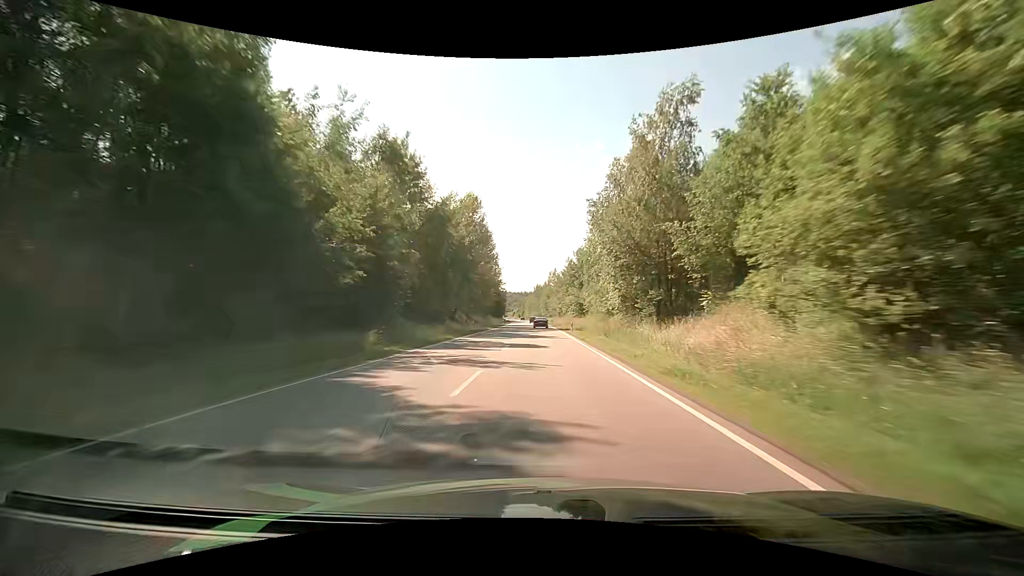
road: primary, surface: asphalt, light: Day
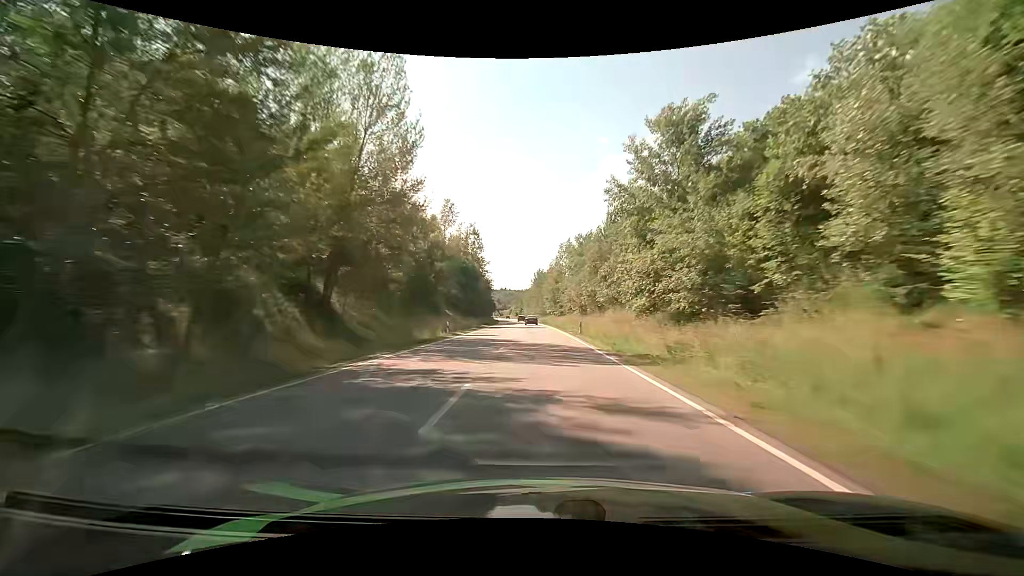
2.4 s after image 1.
(0.0, +62.0) m; 0°
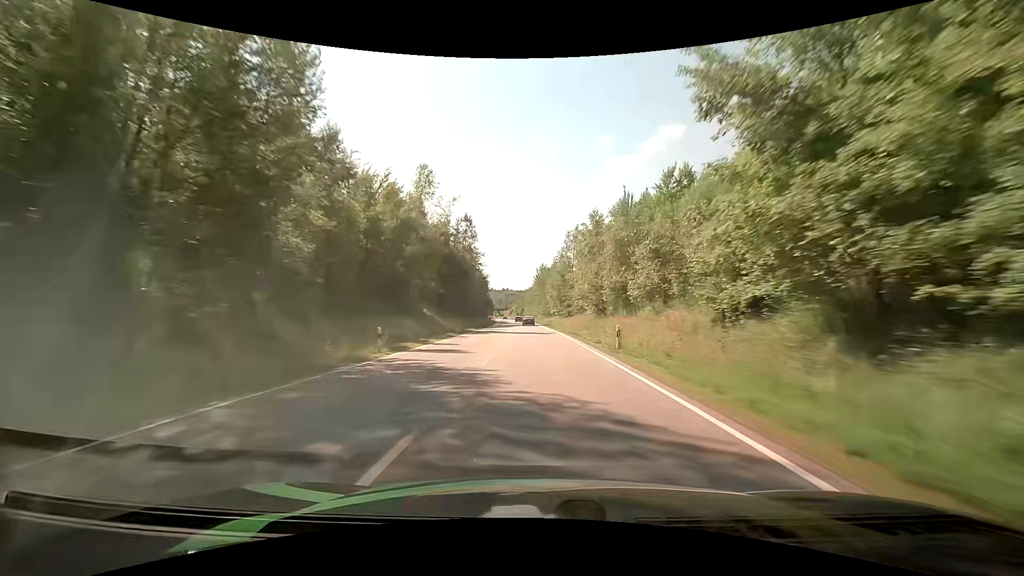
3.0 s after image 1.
(-0.1, +15.9) m; 0°
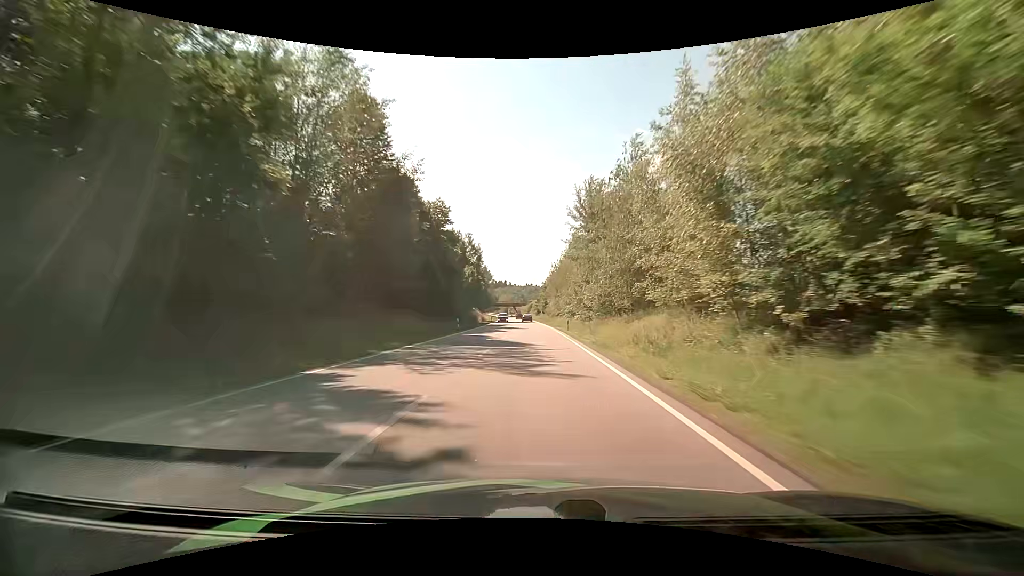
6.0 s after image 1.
(-1.7, +80.1) m; -3°
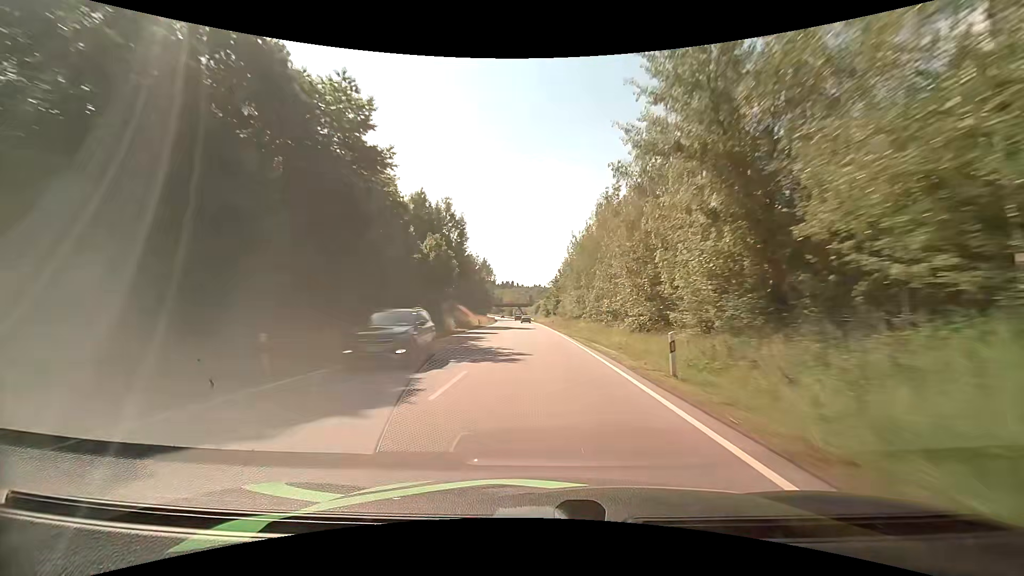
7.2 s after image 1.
(-0.3, +31.8) m; -1°
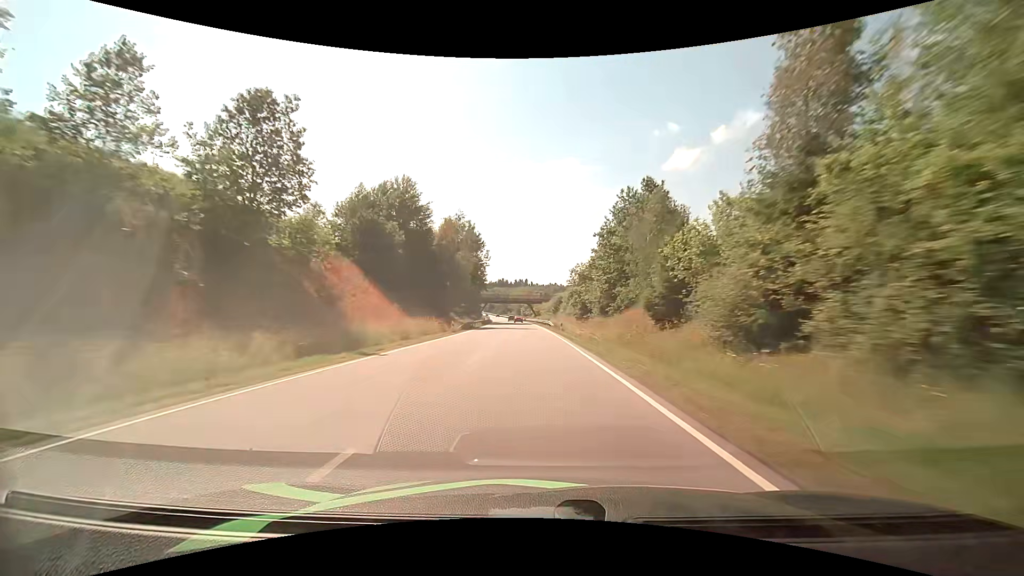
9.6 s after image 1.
(-1.2, +66.1) m; -2°
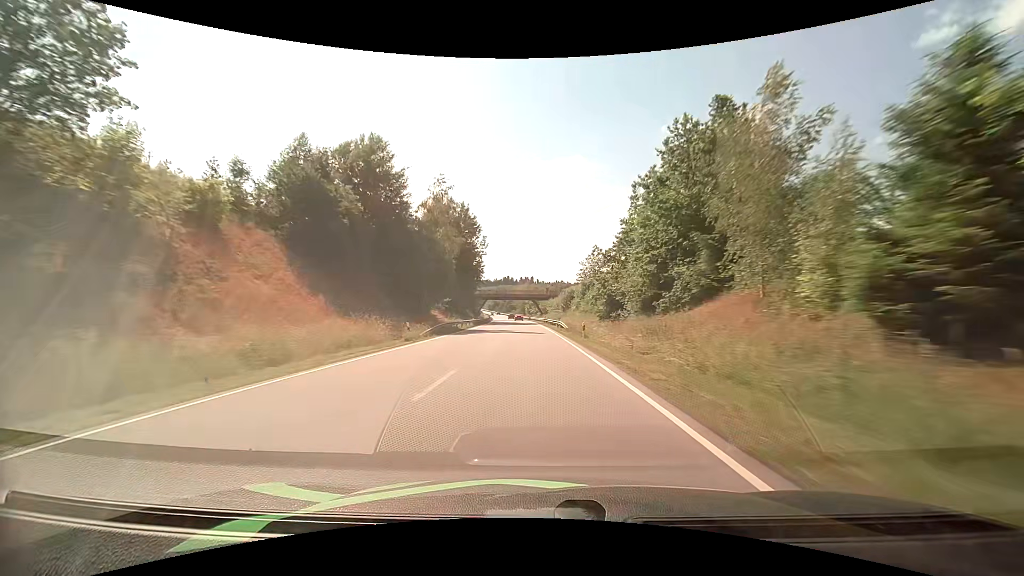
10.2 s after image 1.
(0.0, +16.9) m; 0°
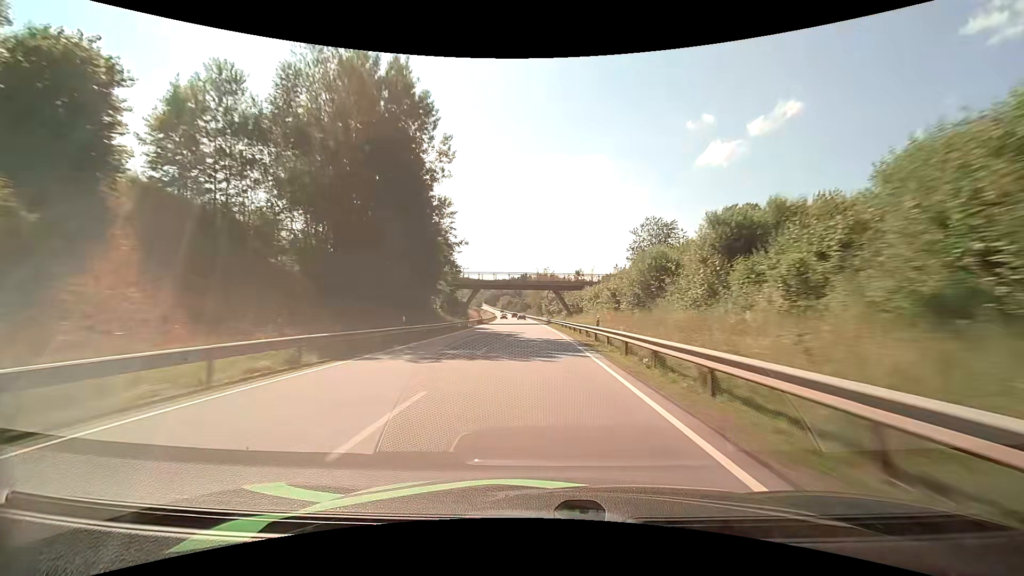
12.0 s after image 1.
(-1.2, +50.4) m; -2°
